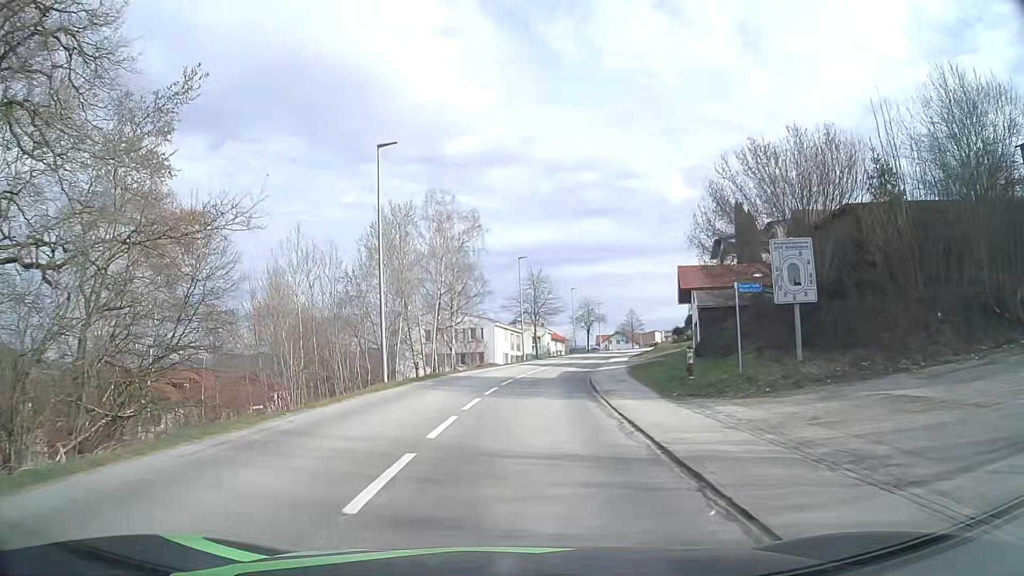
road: tertiary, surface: asphalt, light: Day
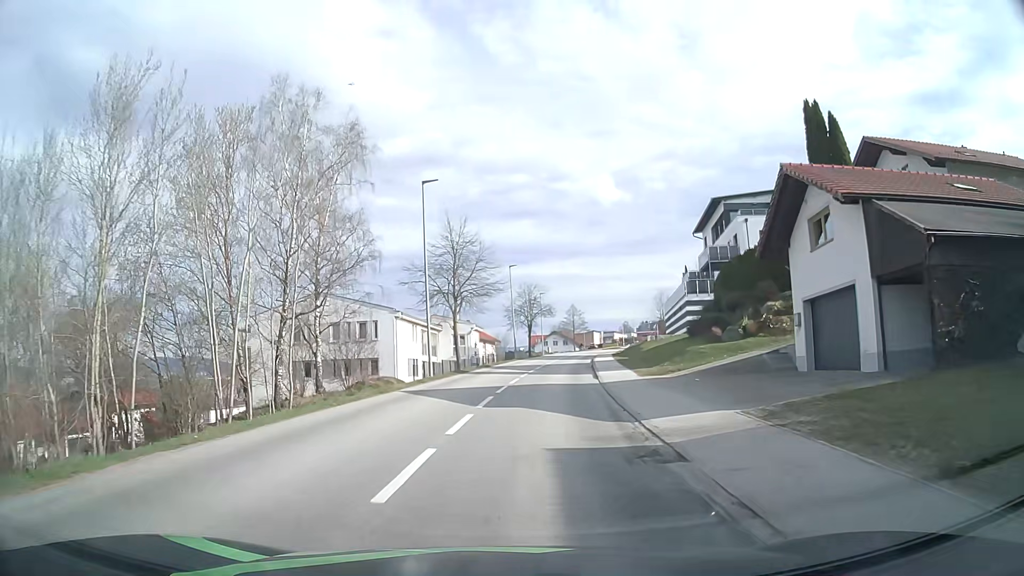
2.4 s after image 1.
(+1.4, +26.6) m; +6°
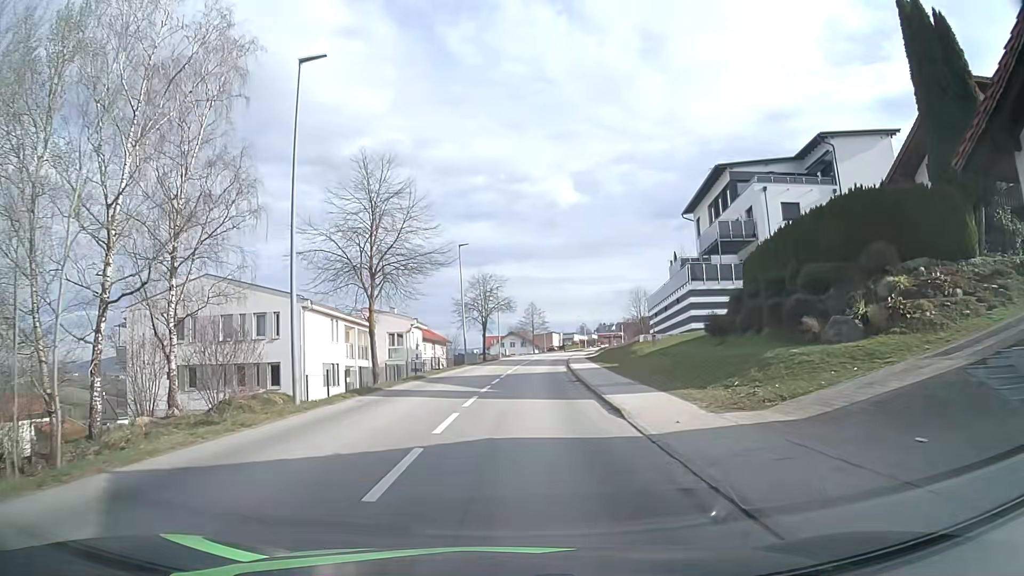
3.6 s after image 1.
(+0.5, +13.5) m; +4°
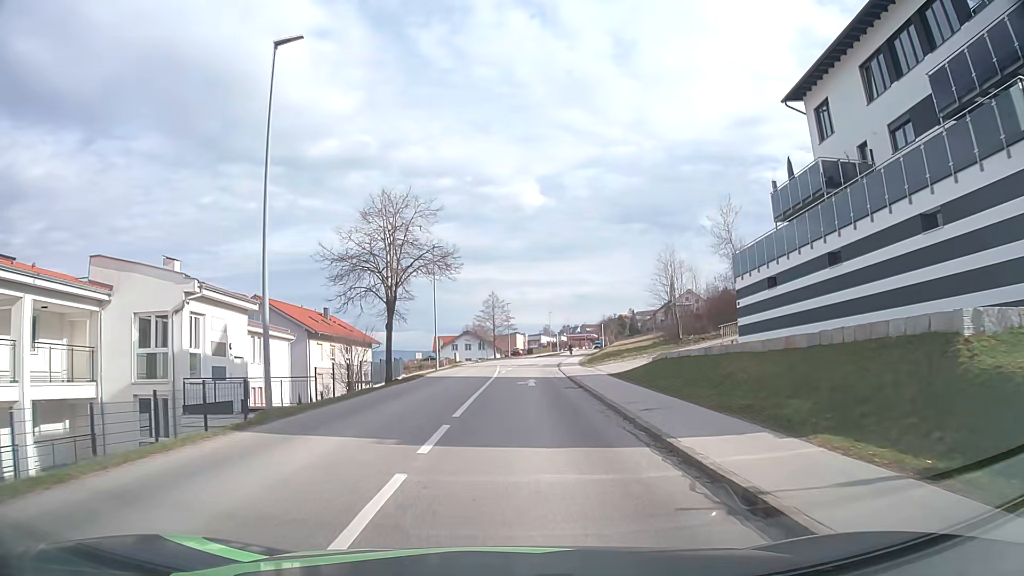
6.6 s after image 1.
(+1.1, +33.6) m; +3°
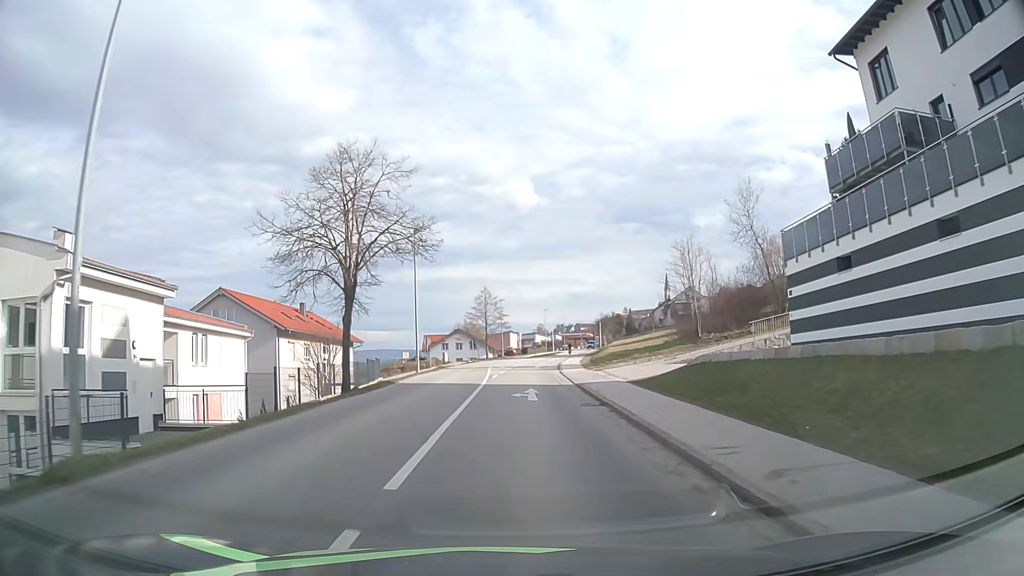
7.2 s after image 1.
(0.0, +6.6) m; 0°
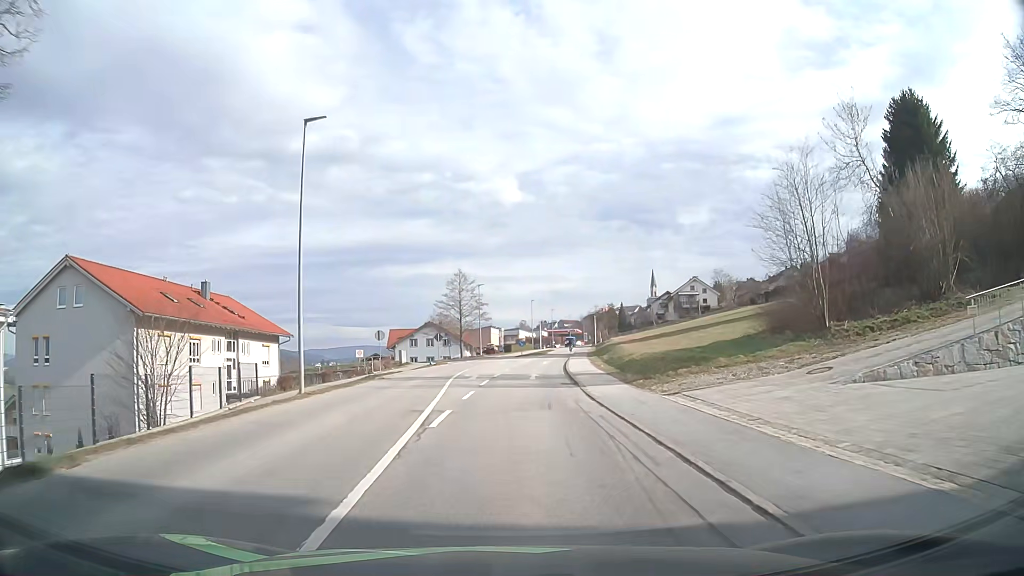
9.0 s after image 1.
(+0.4, +19.9) m; +2°
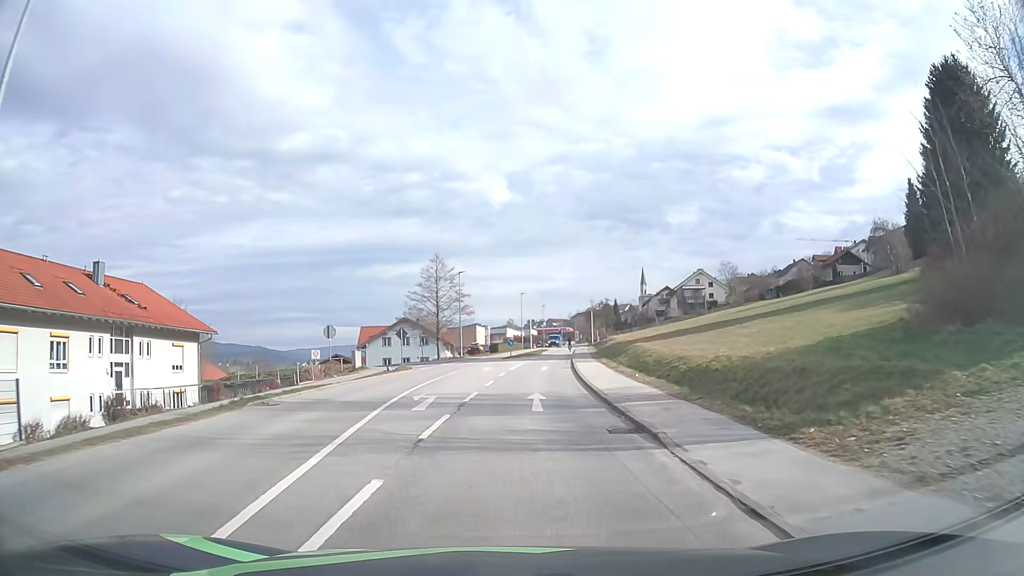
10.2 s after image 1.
(+0.1, +13.5) m; +1°
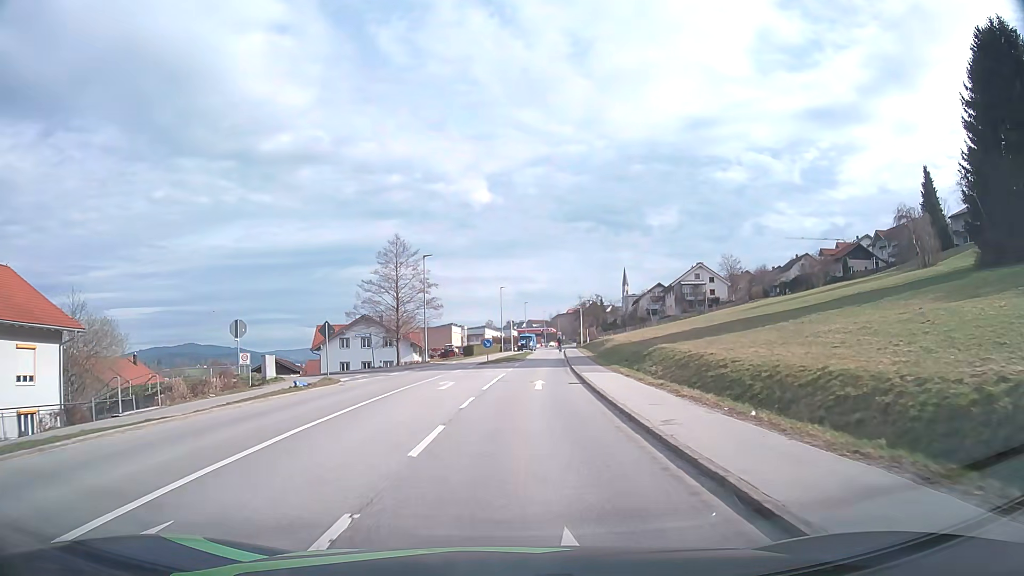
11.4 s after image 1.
(+0.2, +13.6) m; +2°
(0, +10) (0, +20) (+1, +30) (+2, +40) (+3, +50) (+3, +60) (+4, +70) (+5, +80) (+6, +90) (+6, +100) m
